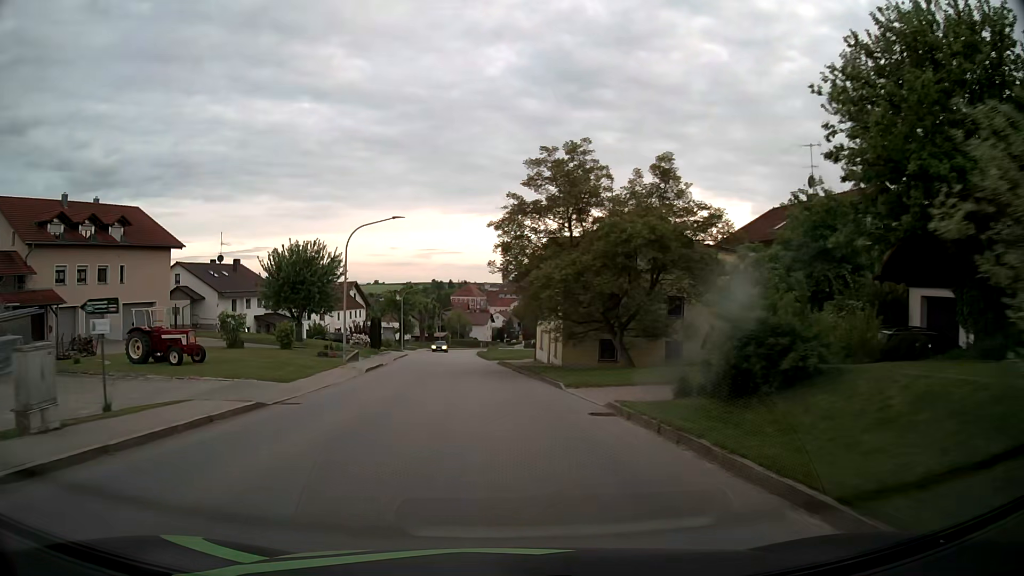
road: tertiary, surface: asphalt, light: Day
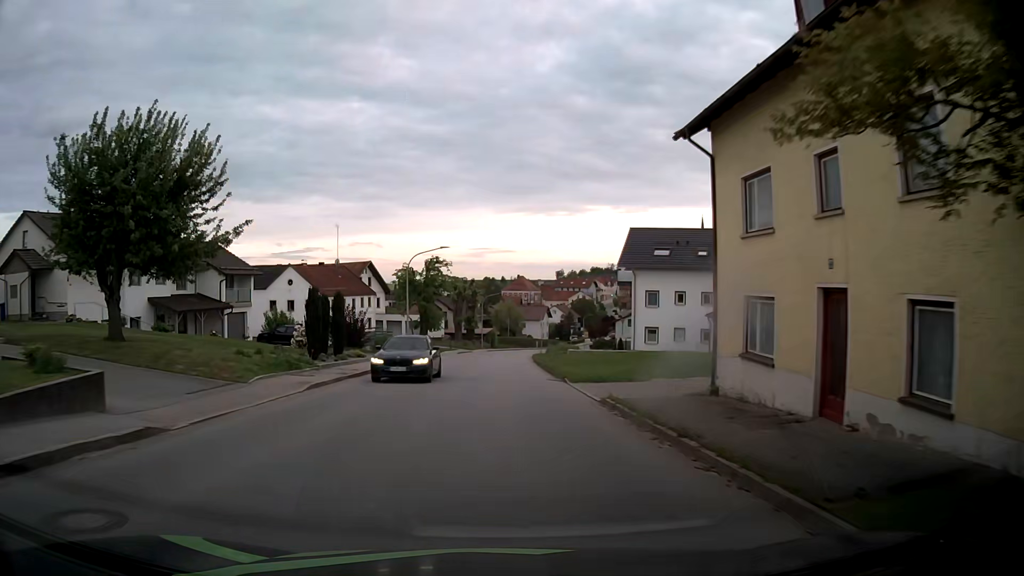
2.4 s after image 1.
(-1.2, +30.4) m; -4°
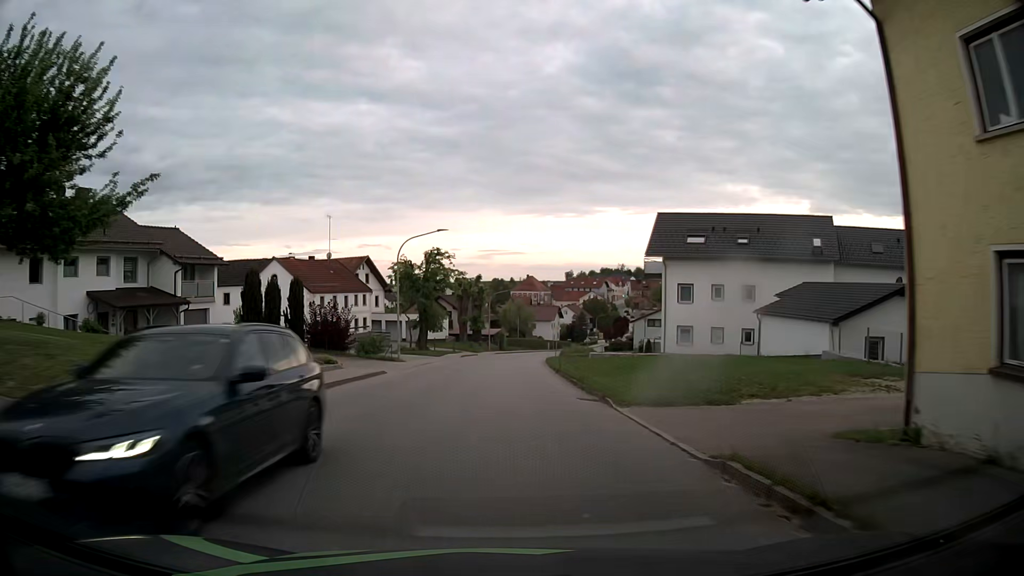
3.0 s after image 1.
(-0.1, +7.6) m; -1°
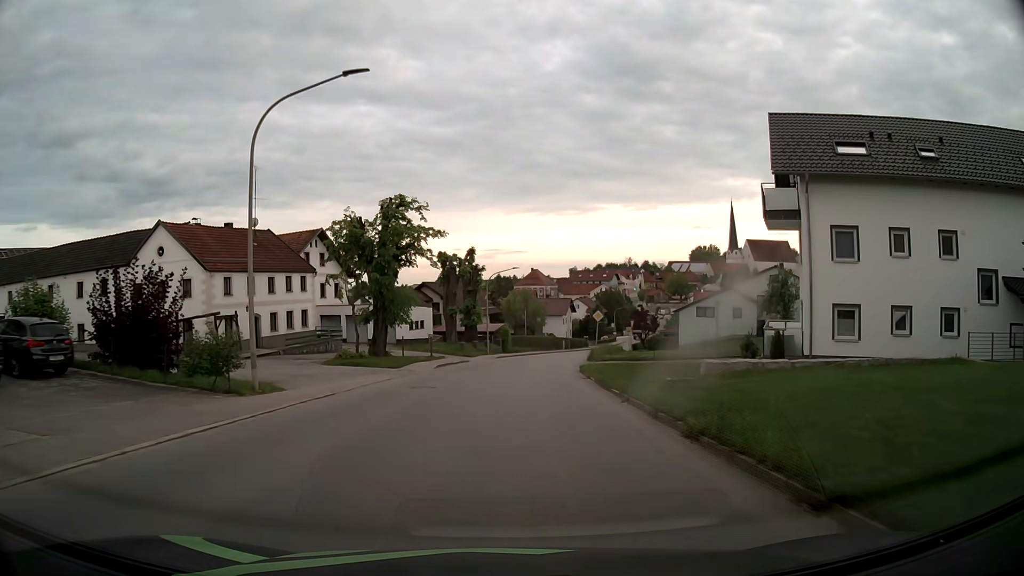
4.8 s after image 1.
(-0.1, +22.8) m; 0°
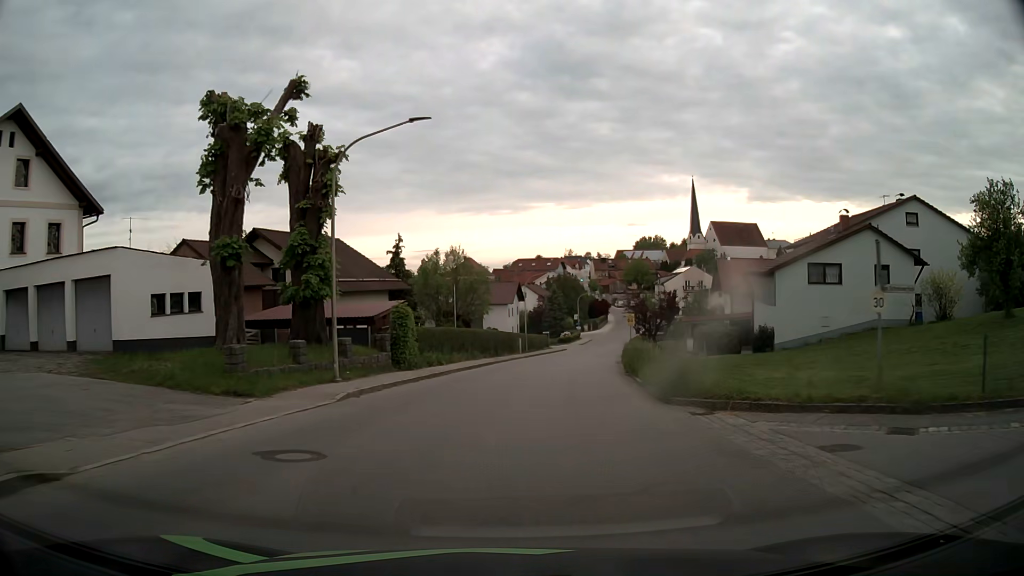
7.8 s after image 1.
(+1.2, +38.0) m; +5°
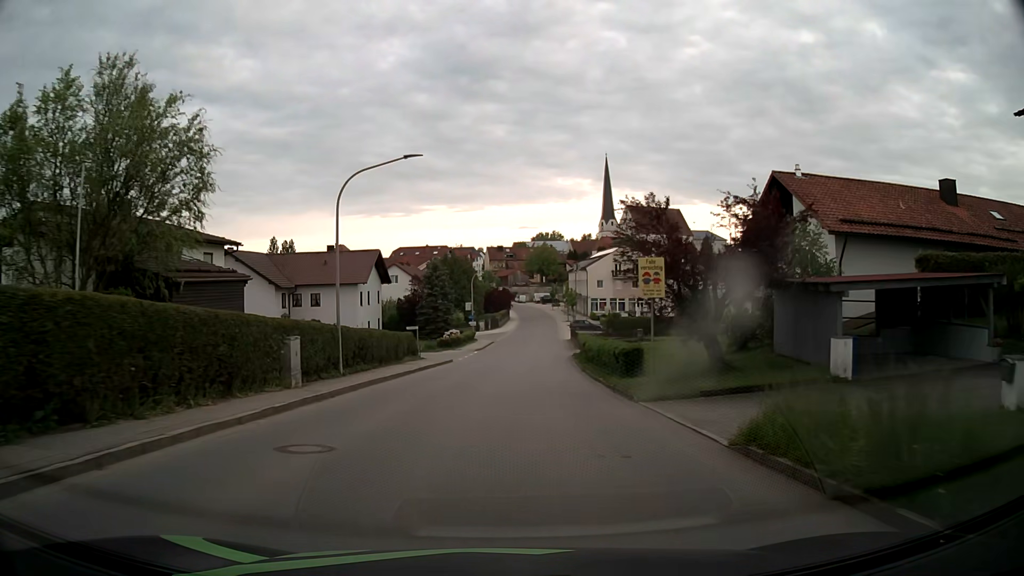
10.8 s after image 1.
(+3.5, +37.8) m; +10°
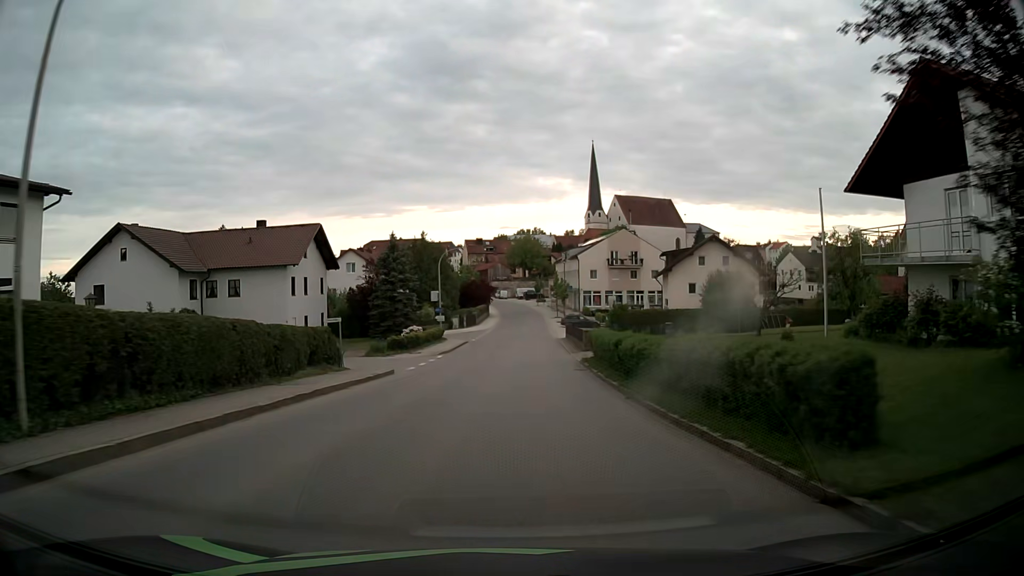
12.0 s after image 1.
(+0.1, +15.3) m; +1°
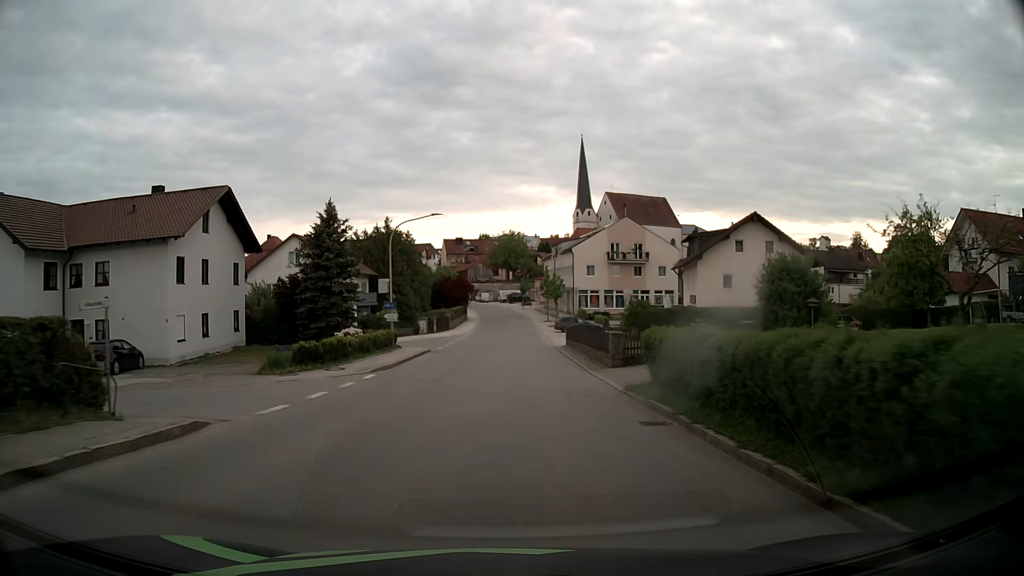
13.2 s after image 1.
(+0.2, +15.2) m; +1°
(0, +10) (0, +20) (0, +30) (+1, +40) (+1, +50) (+1, +60) (+1, +70) (+1, +80) (+1, +90) (+1, +100) m
